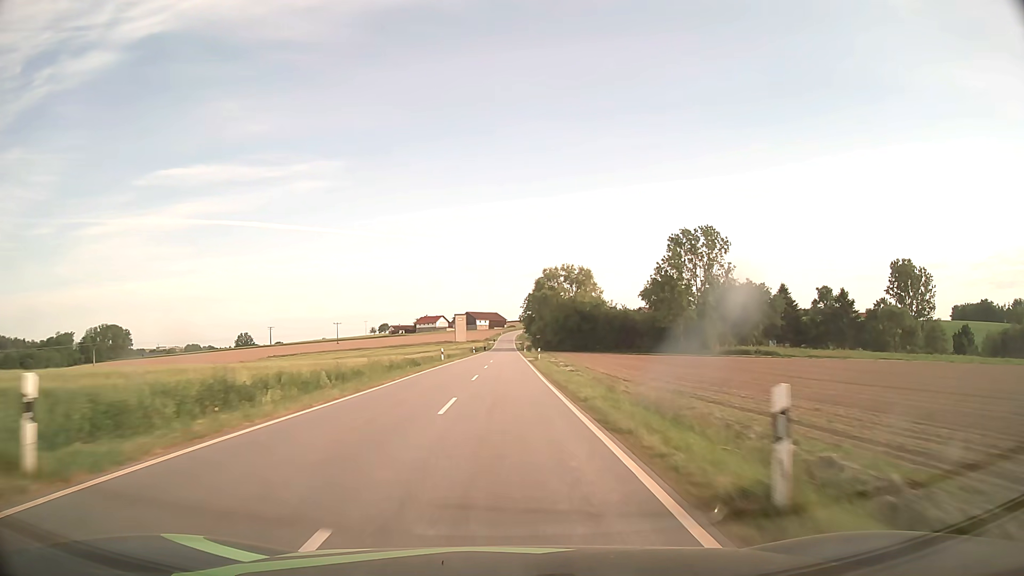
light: Day
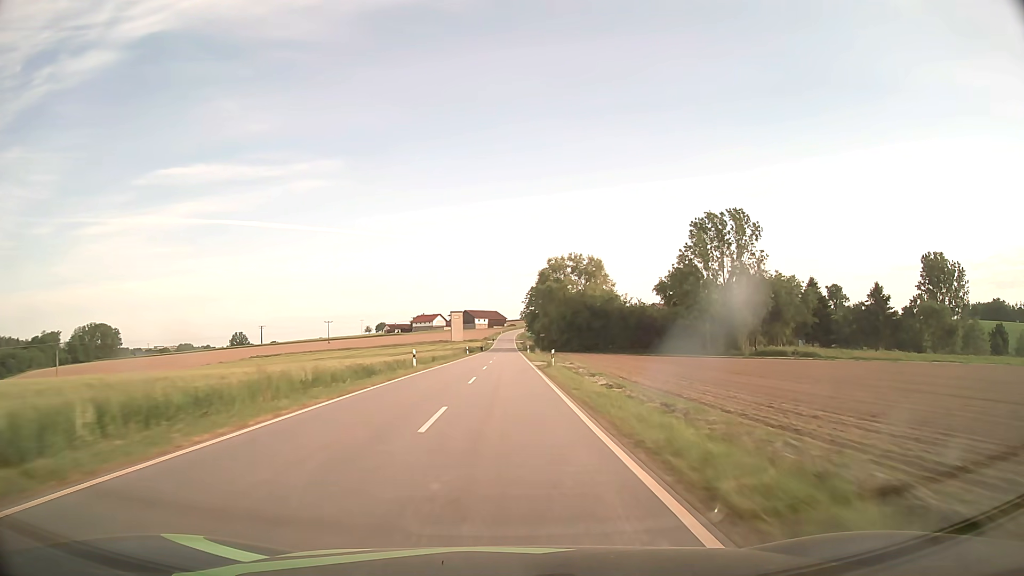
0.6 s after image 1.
(0.0, +15.1) m; 0°
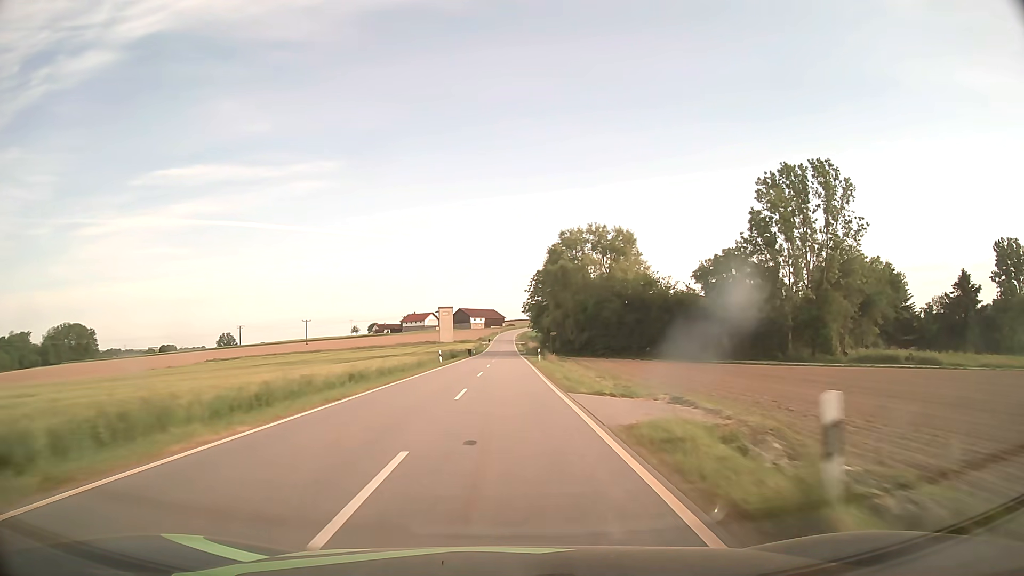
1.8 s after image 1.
(+0.1, +30.1) m; 0°
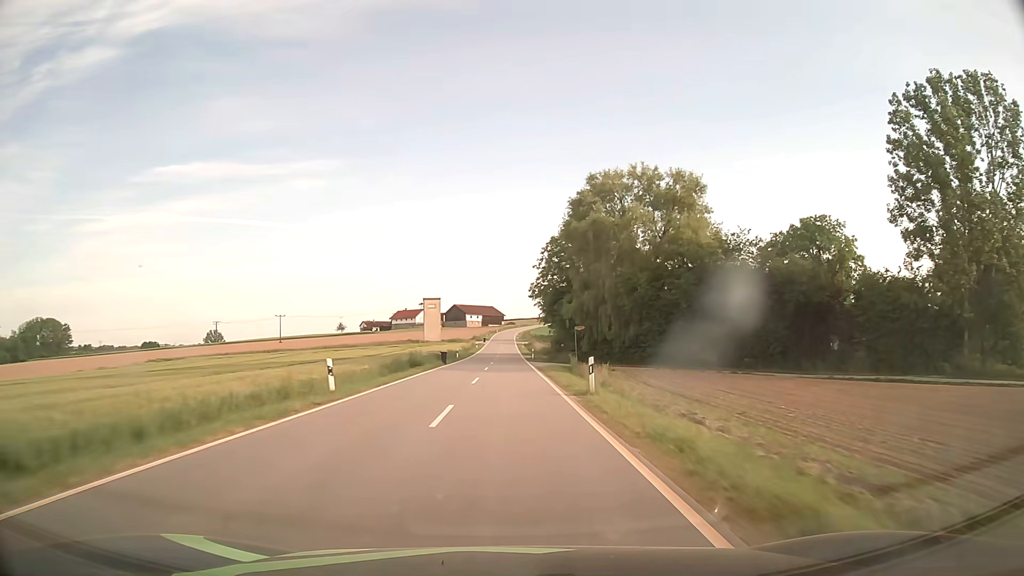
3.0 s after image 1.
(0.0, +30.1) m; 0°
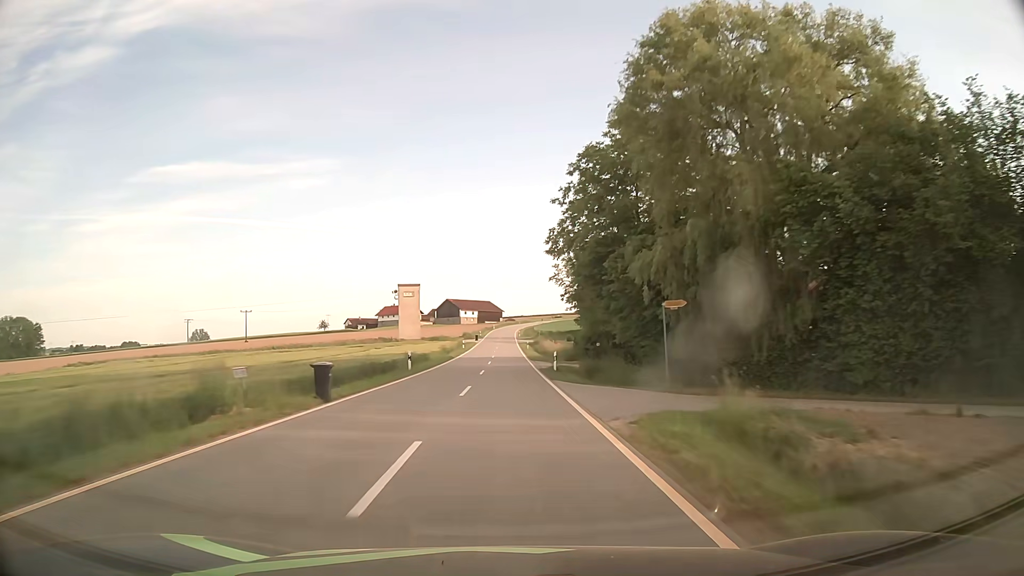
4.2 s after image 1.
(0.0, +30.1) m; 0°
(0, +10) (0, +20) (0, +30) (0, +40) (0, +50) (0, +60) (0, +70) (0, +80) (0, +90) (0, +100) m
